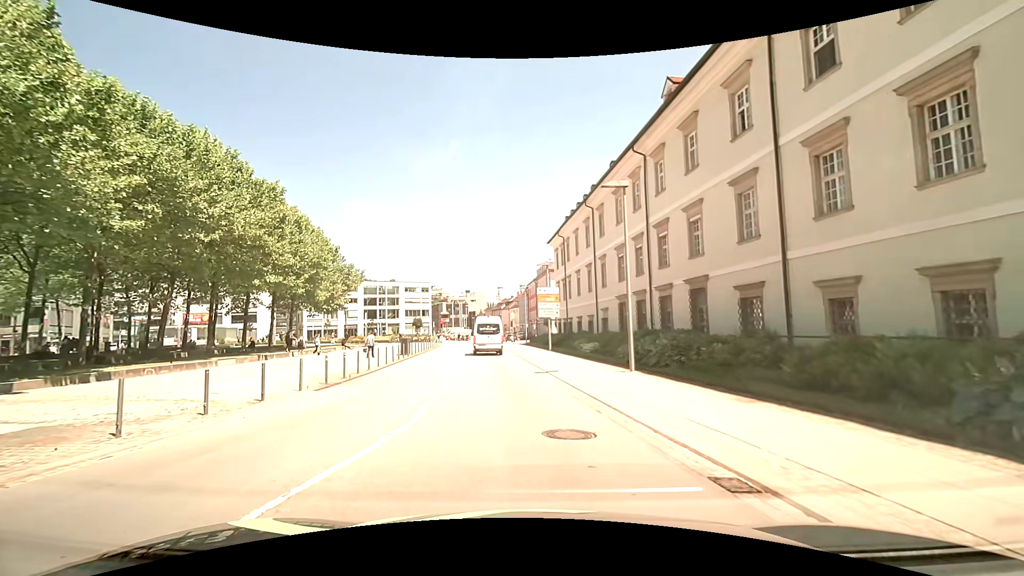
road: tertiary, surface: asphalt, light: Day
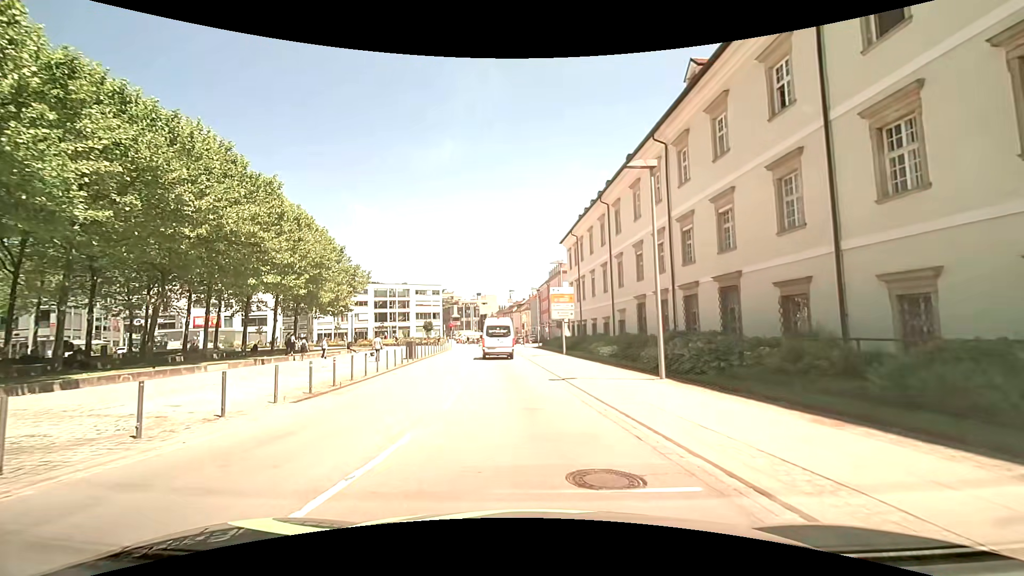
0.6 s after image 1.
(0.0, +2.2) m; -1°
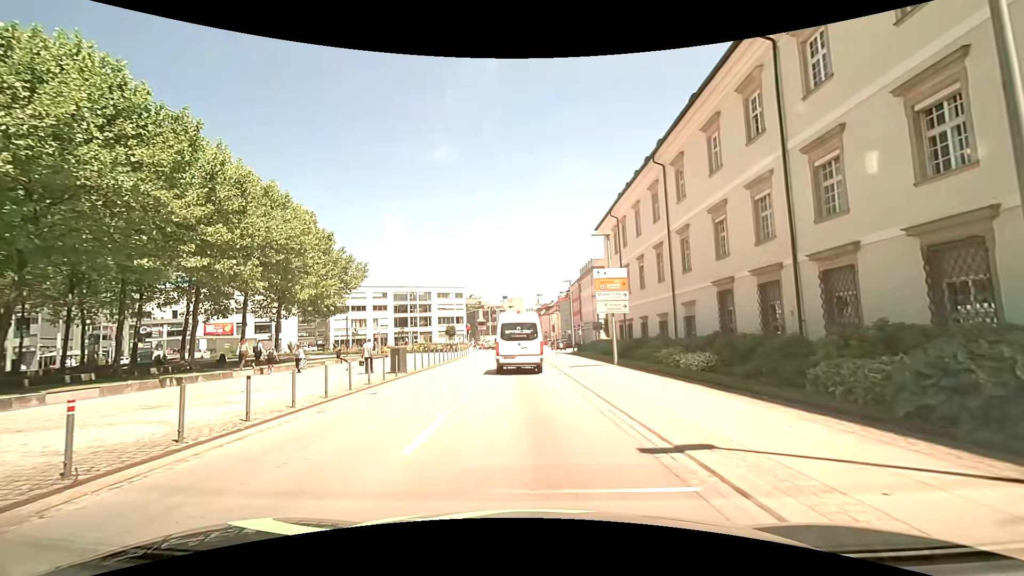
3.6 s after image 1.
(-0.4, +10.2) m; -3°
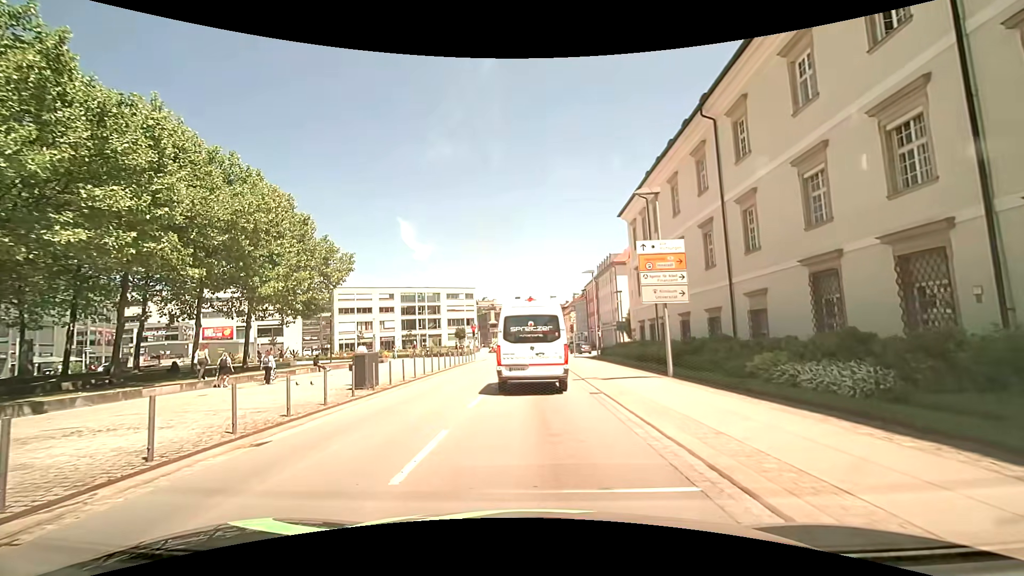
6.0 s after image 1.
(-0.2, +7.0) m; -4°
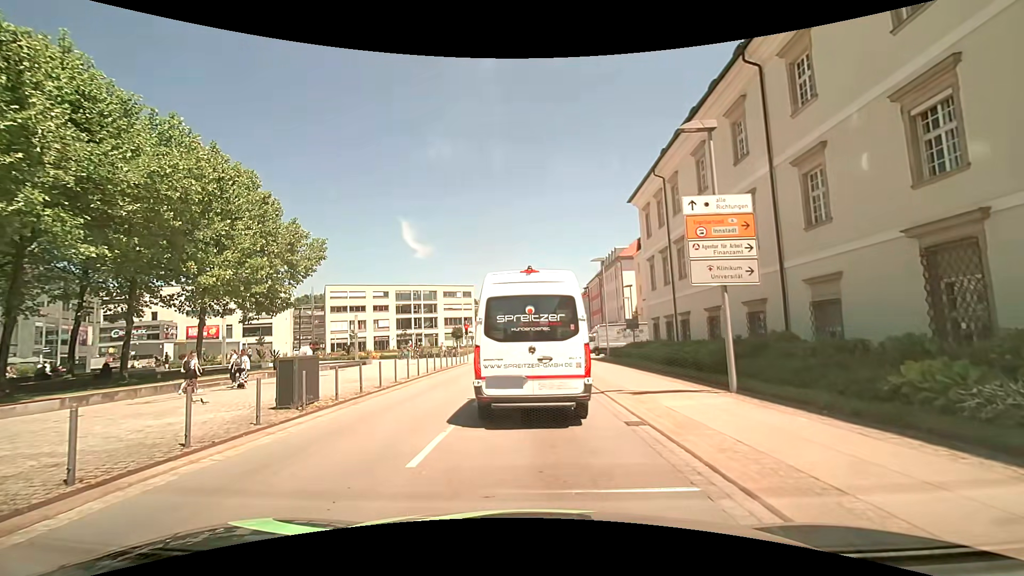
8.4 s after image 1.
(+0.1, +5.1) m; +1°
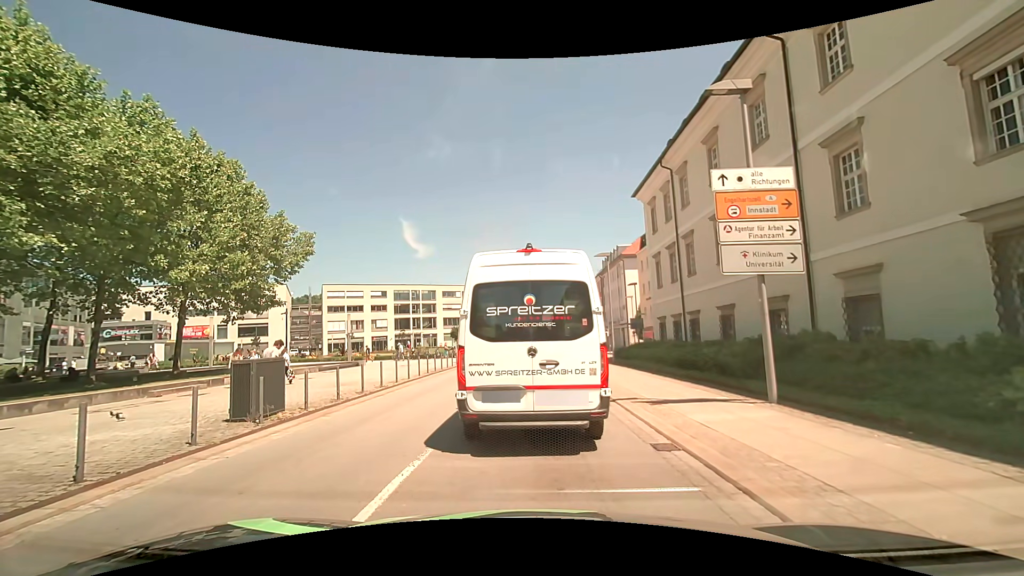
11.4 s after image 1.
(+0.1, +1.8) m; +2°
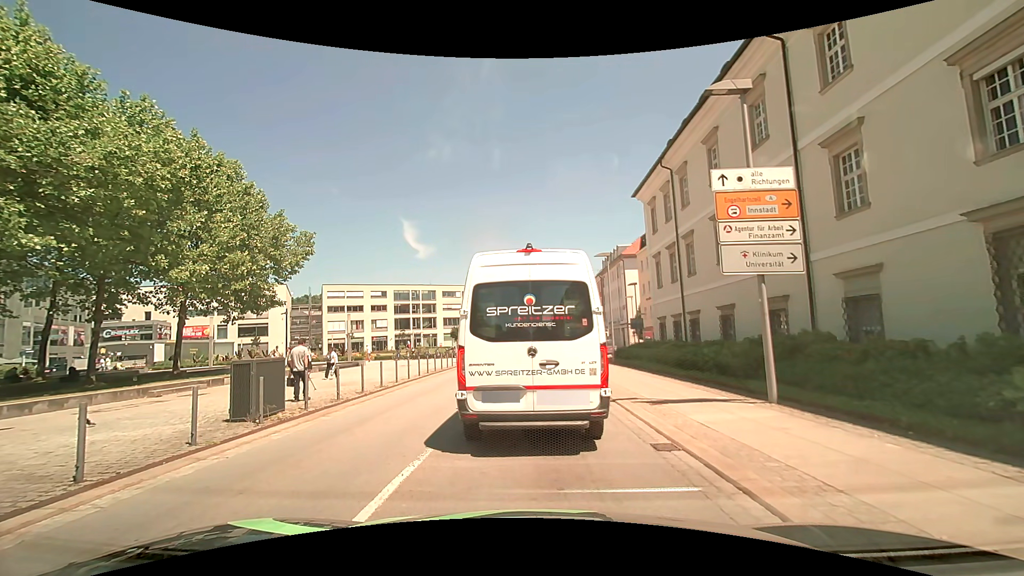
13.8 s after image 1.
(0.0, 0.0) m; 0°
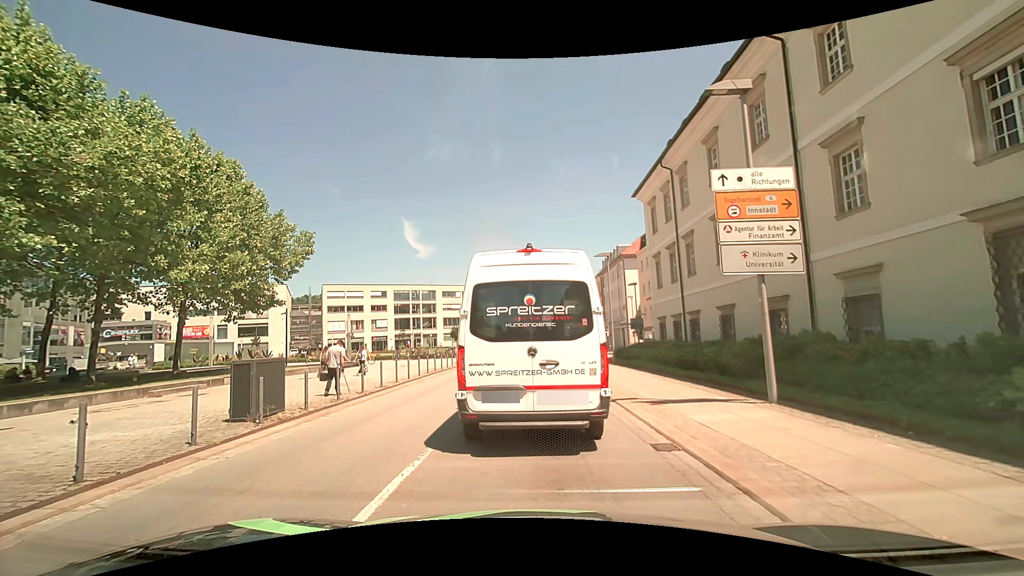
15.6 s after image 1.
(0.0, 0.0) m; 0°
(0, +10) (0, +20) (-1, +30) (0, +40) (+1, +50) (+3, +60) (+3, +70) (+2, +79) (+1, +89) (+1, +99) m
